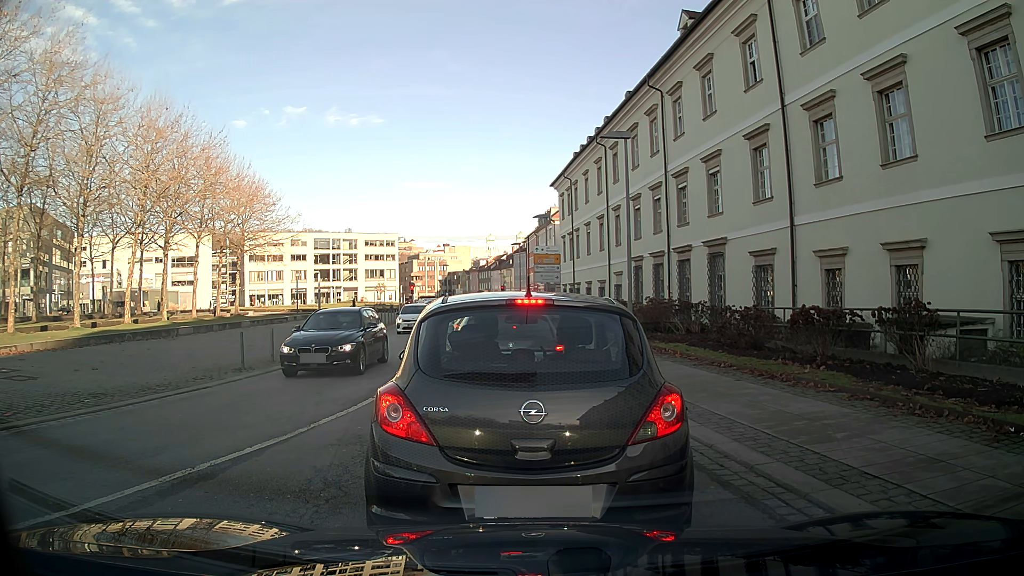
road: tertiary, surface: asphalt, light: Day
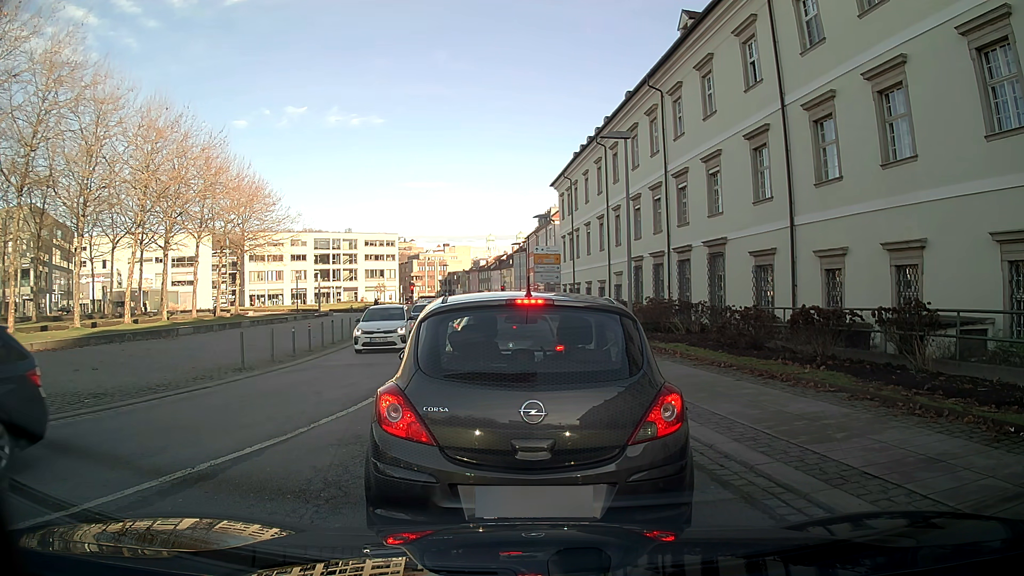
(0.0, 0.0) m; 0°
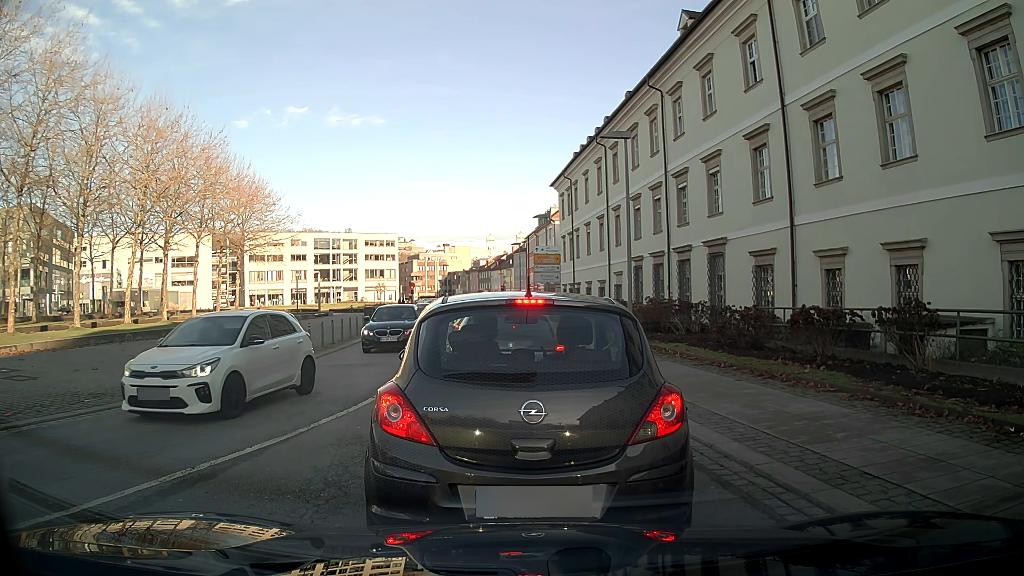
(0.0, 0.0) m; 0°
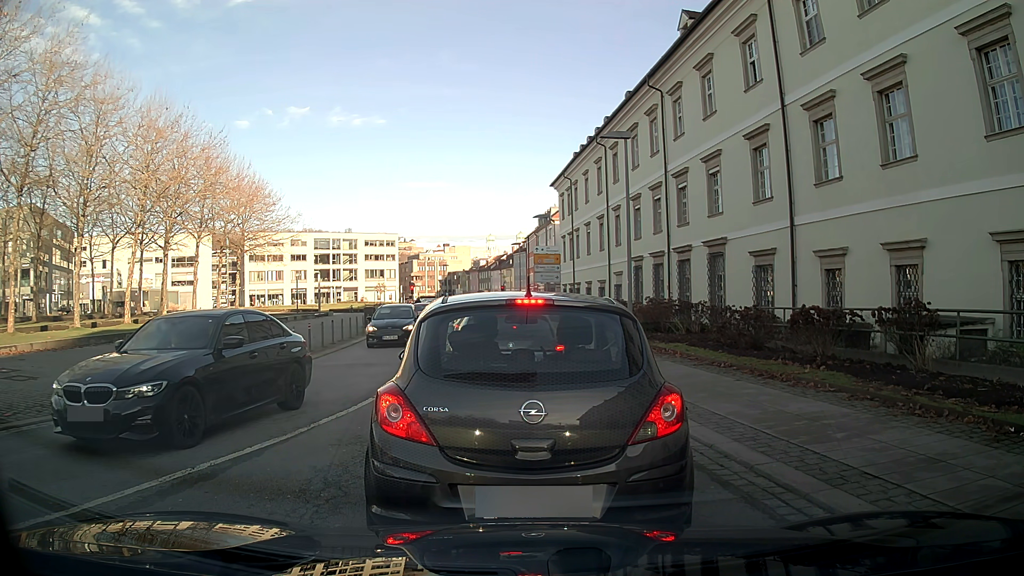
(0.0, 0.0) m; 0°
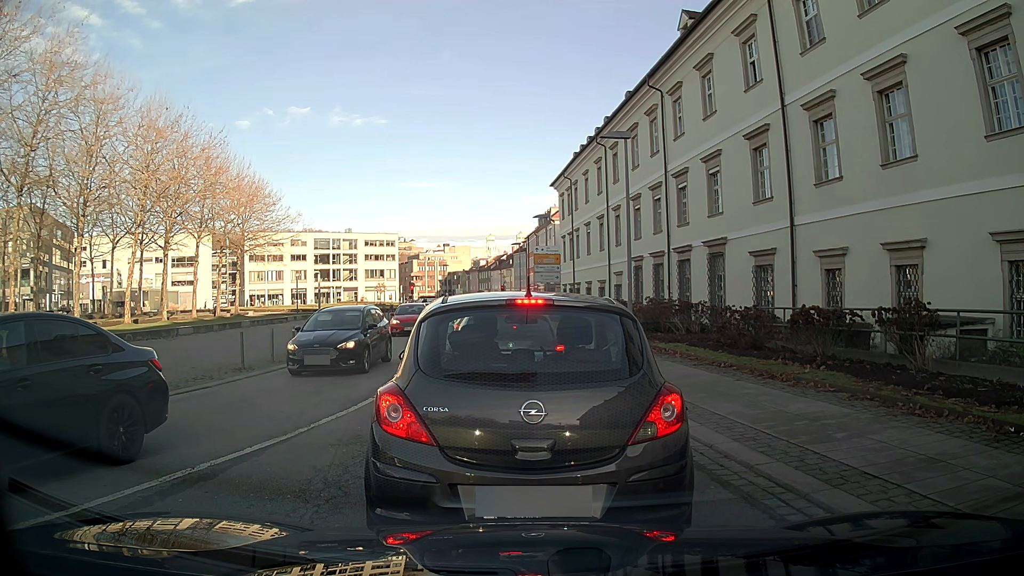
(0.0, 0.0) m; 0°
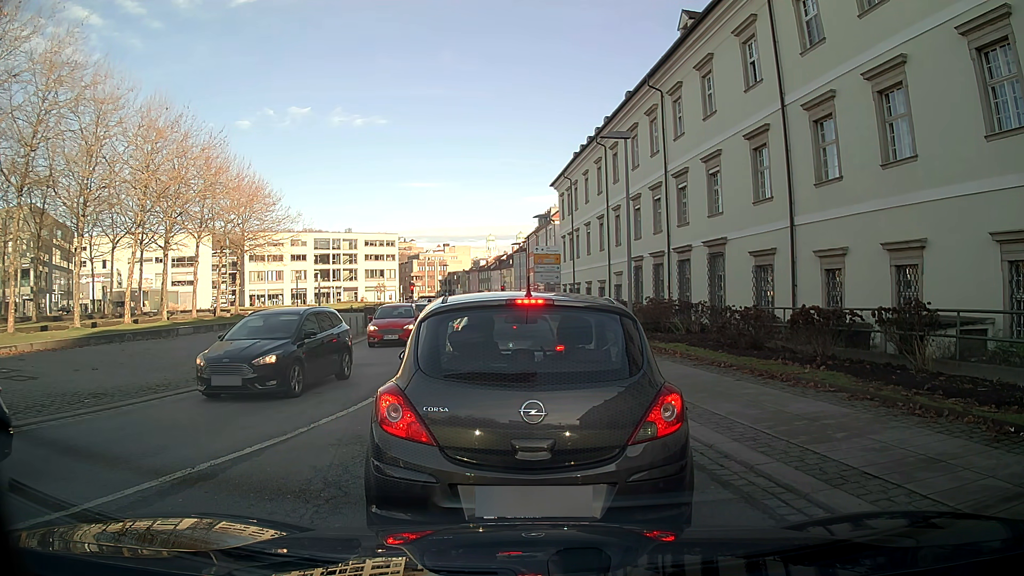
(0.0, 0.0) m; 0°
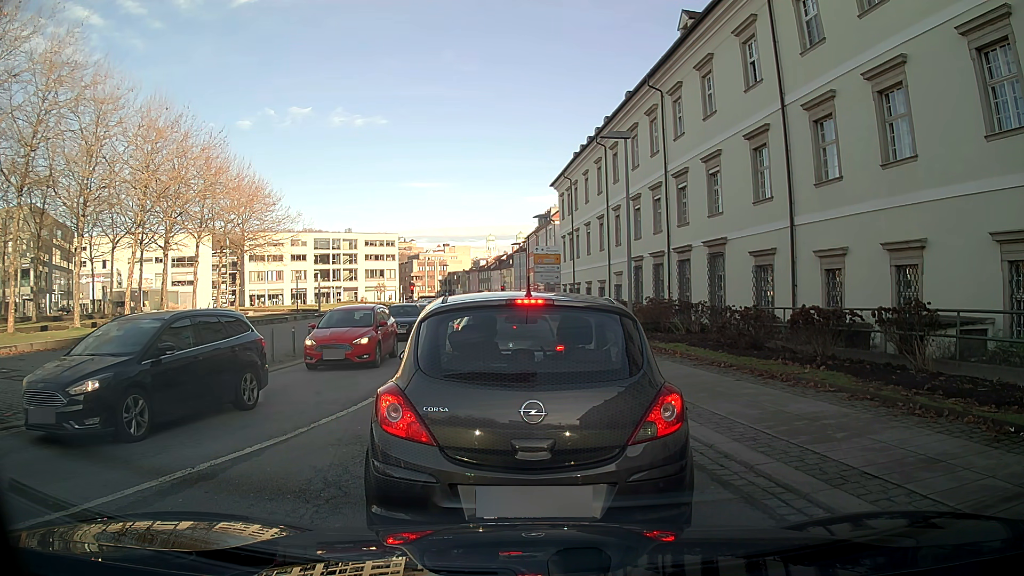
(0.0, 0.0) m; 0°
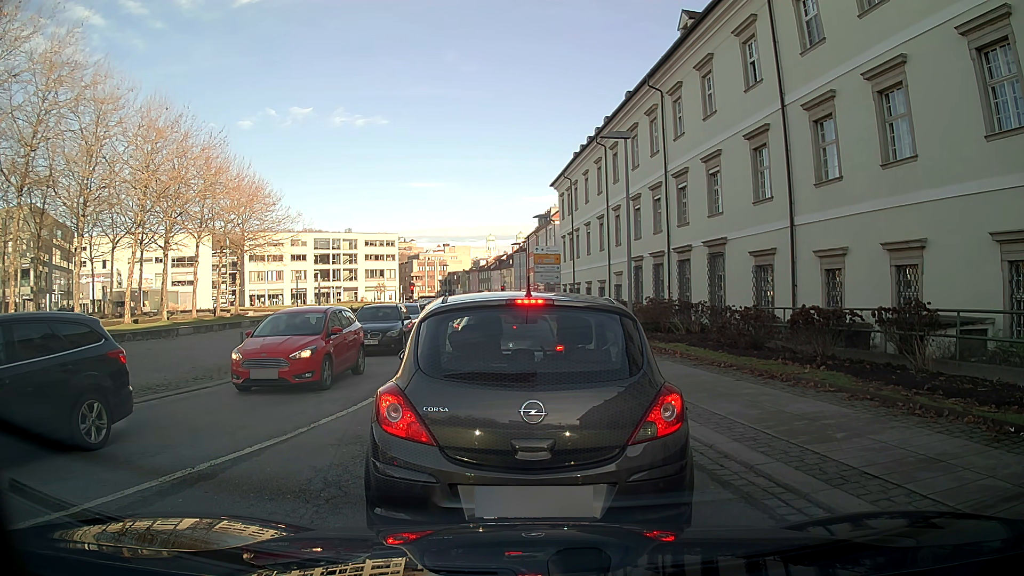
(0.0, 0.0) m; 0°
